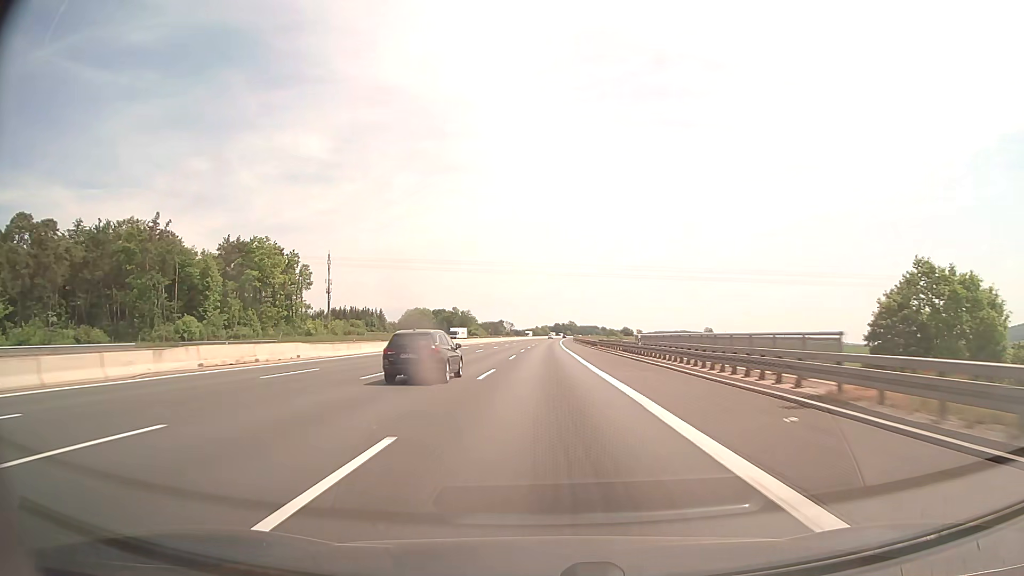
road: motorway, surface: asphalt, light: Day
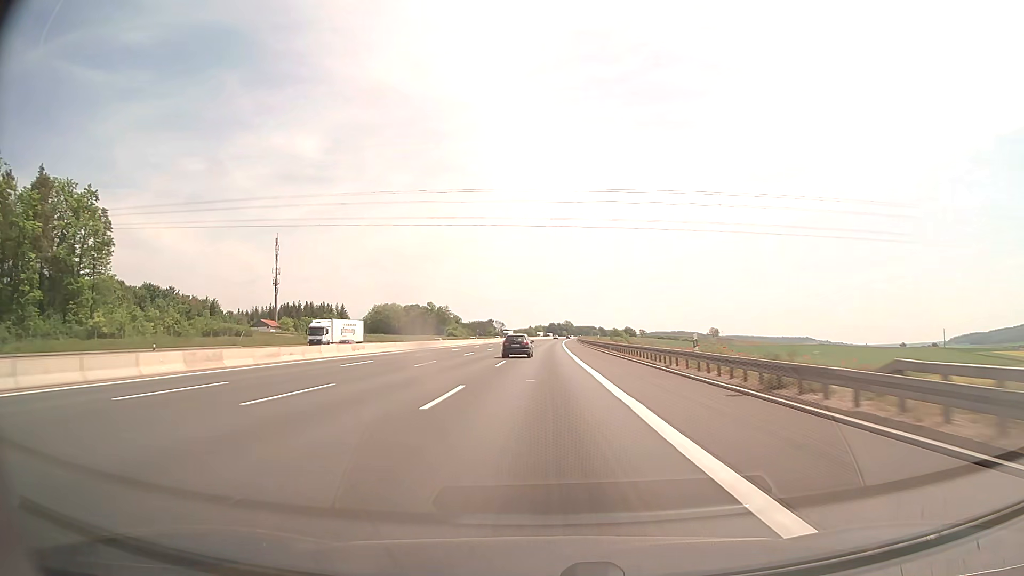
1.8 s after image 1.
(+0.4, +61.9) m; +1°
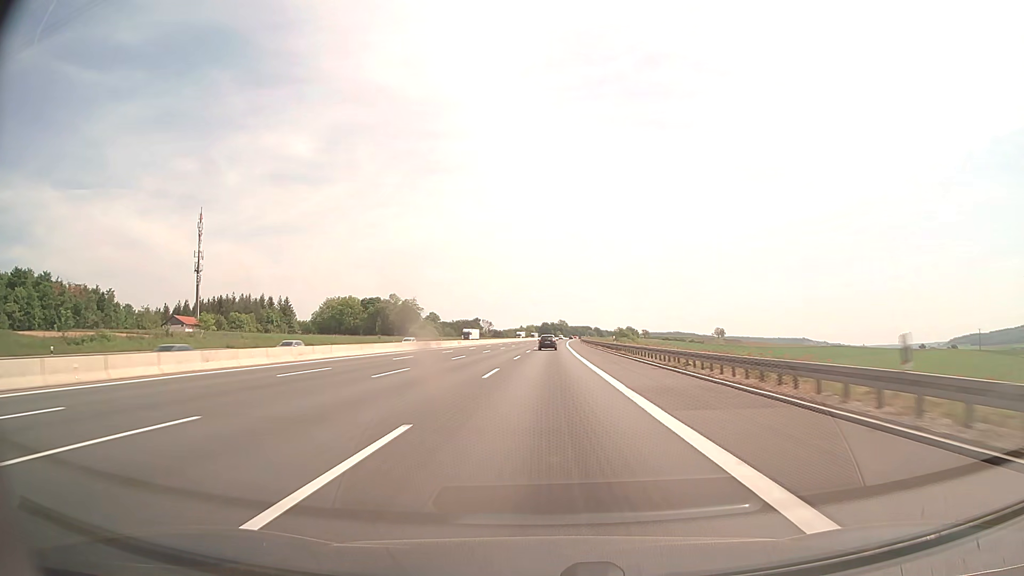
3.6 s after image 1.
(+0.2, +62.0) m; +1°
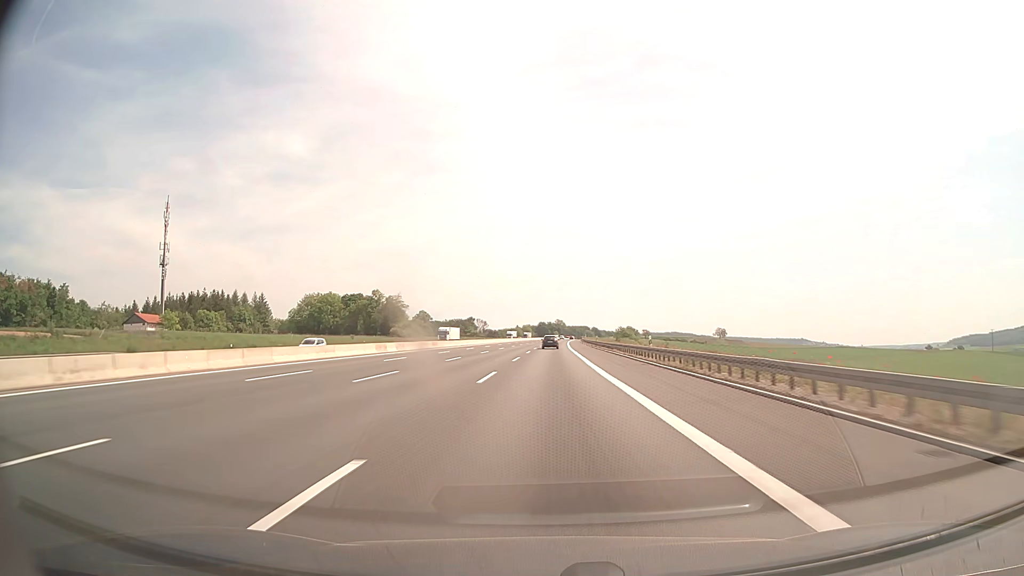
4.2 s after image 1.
(0.0, +20.7) m; 0°
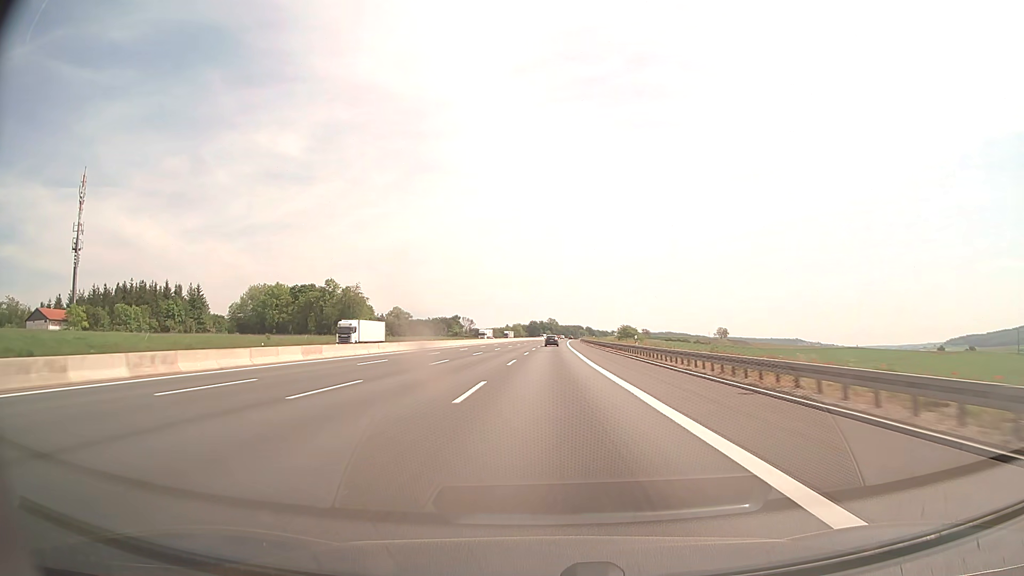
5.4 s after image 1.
(+0.2, +41.3) m; +1°
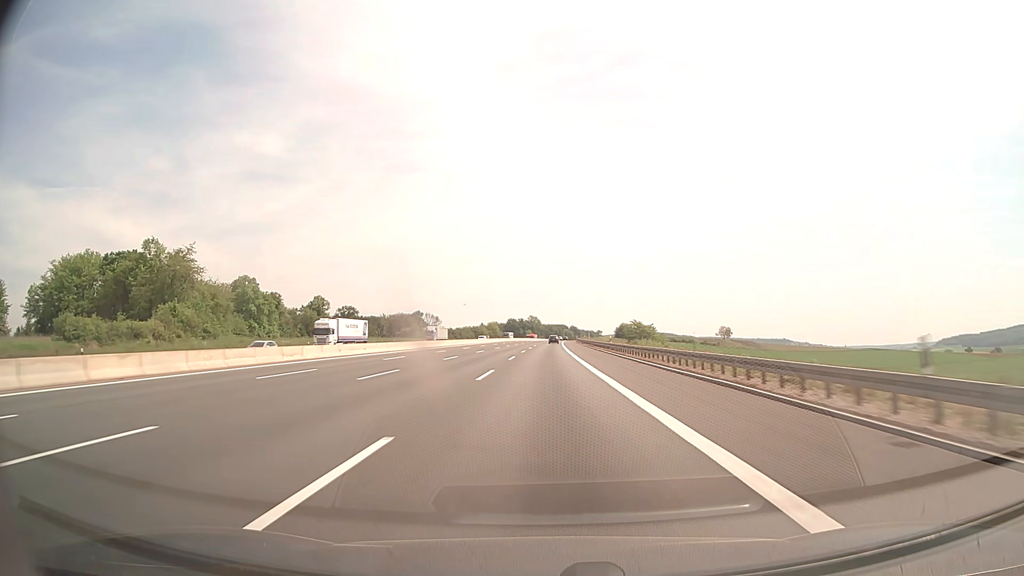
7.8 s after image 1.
(+1.2, +82.6) m; +2°
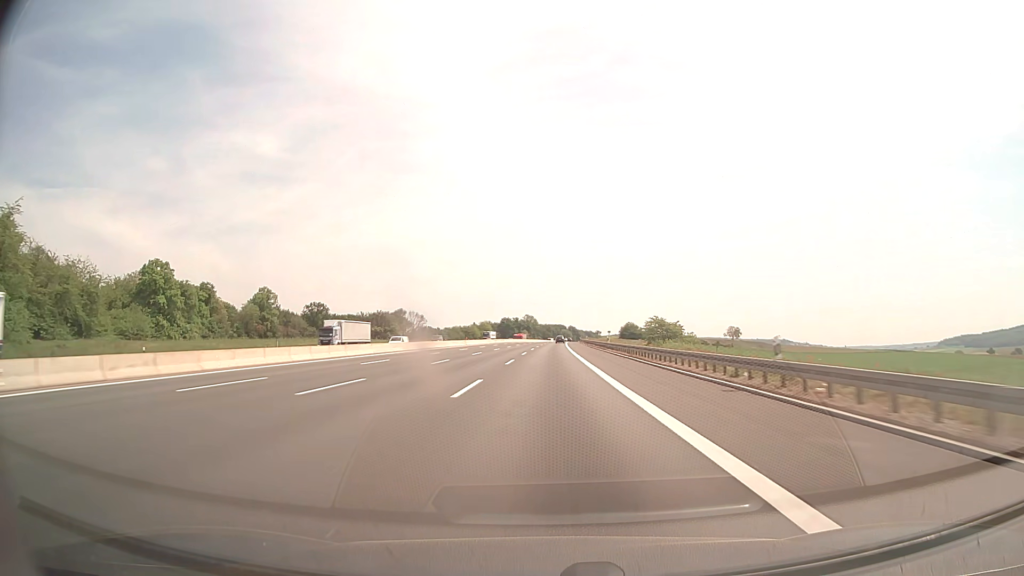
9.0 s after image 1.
(0.0, +41.3) m; 0°
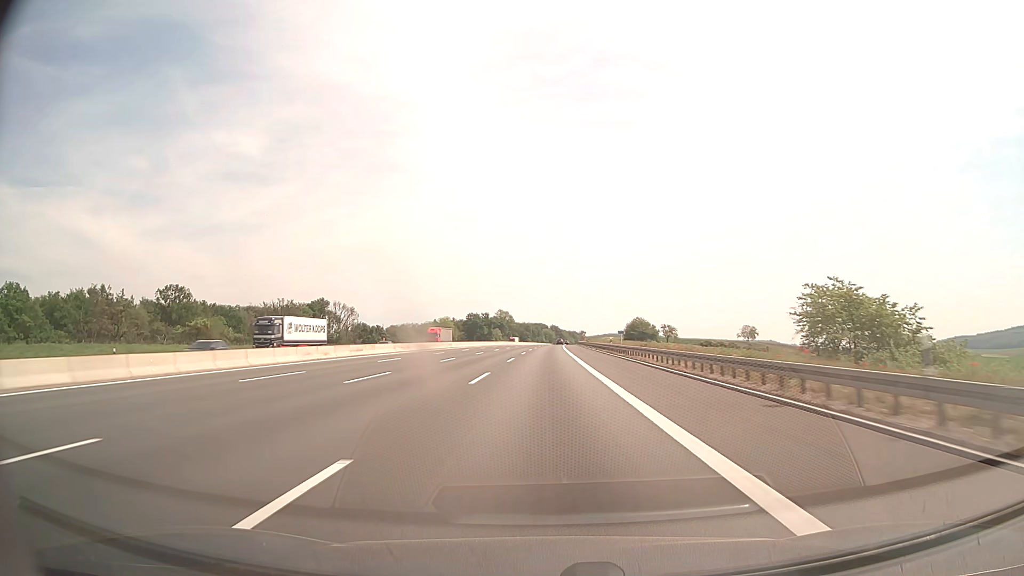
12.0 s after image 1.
(+1.6, +103.1) m; +2°
(0, +10) (0, +20) (0, +30) (0, +40) (0, +50) (0, +60) (0, +70) (+1, +80) (+1, +90) (+1, +100) m
